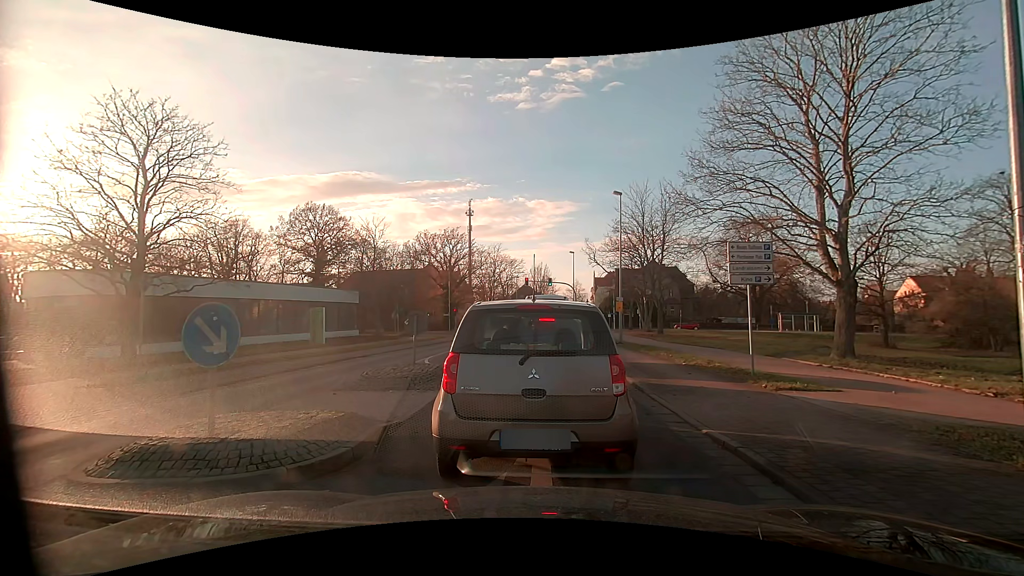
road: residential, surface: asphalt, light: Day
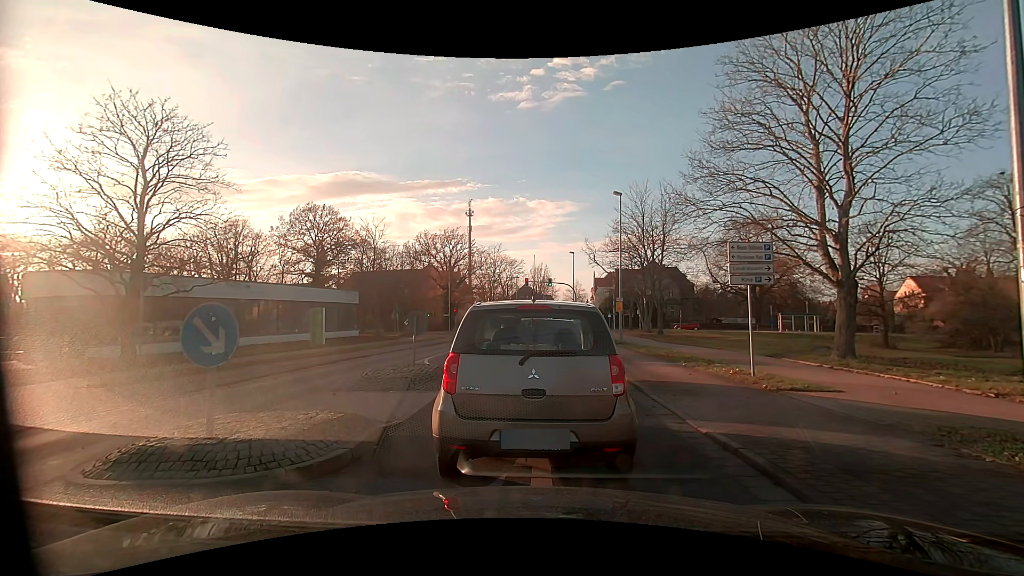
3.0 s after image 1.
(0.0, 0.0) m; 0°
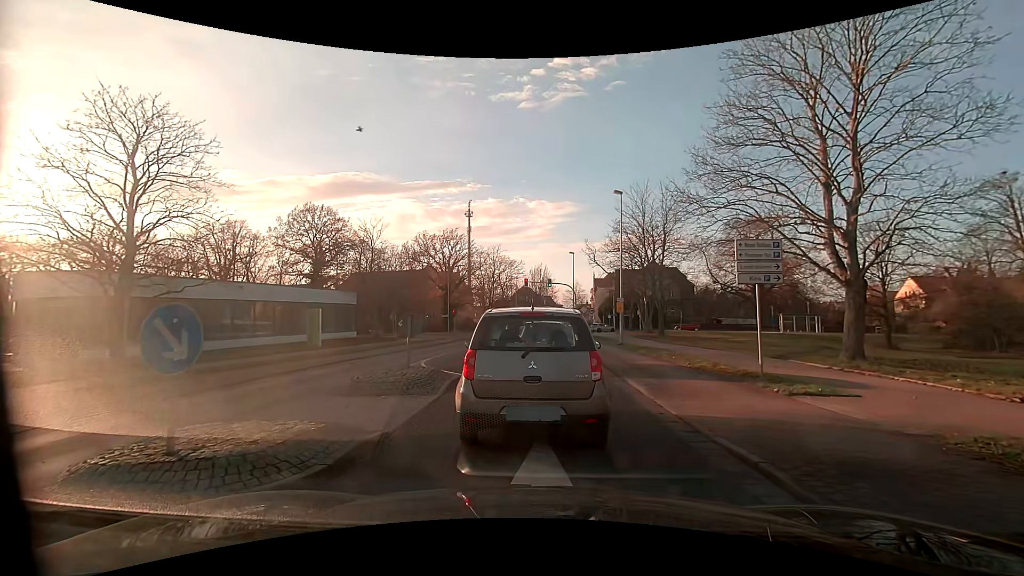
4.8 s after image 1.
(0.0, +0.5) m; 0°
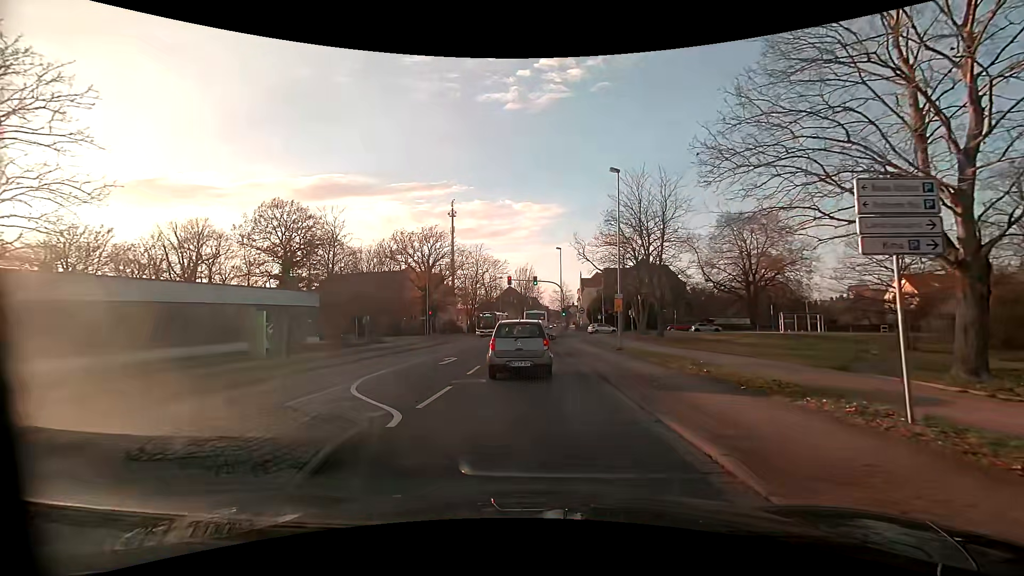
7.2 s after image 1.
(+0.1, +5.6) m; +3°
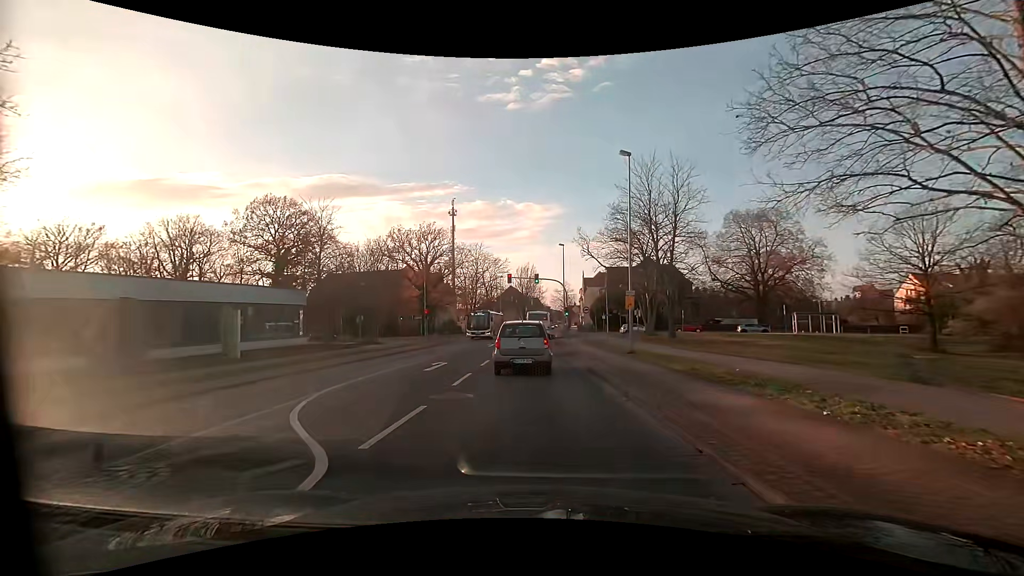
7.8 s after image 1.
(0.0, +2.9) m; -1°
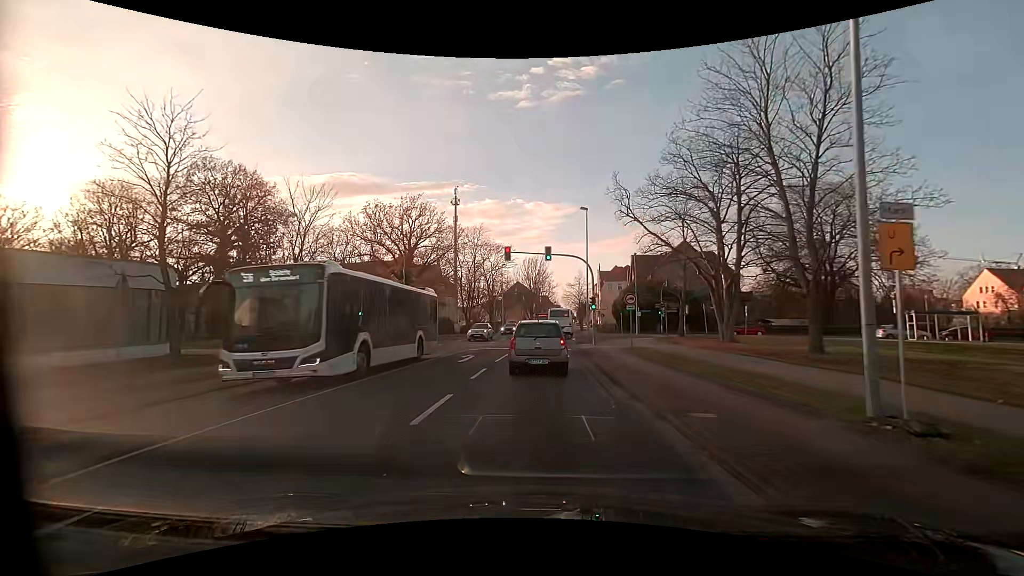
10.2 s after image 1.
(-0.1, +17.1) m; -1°
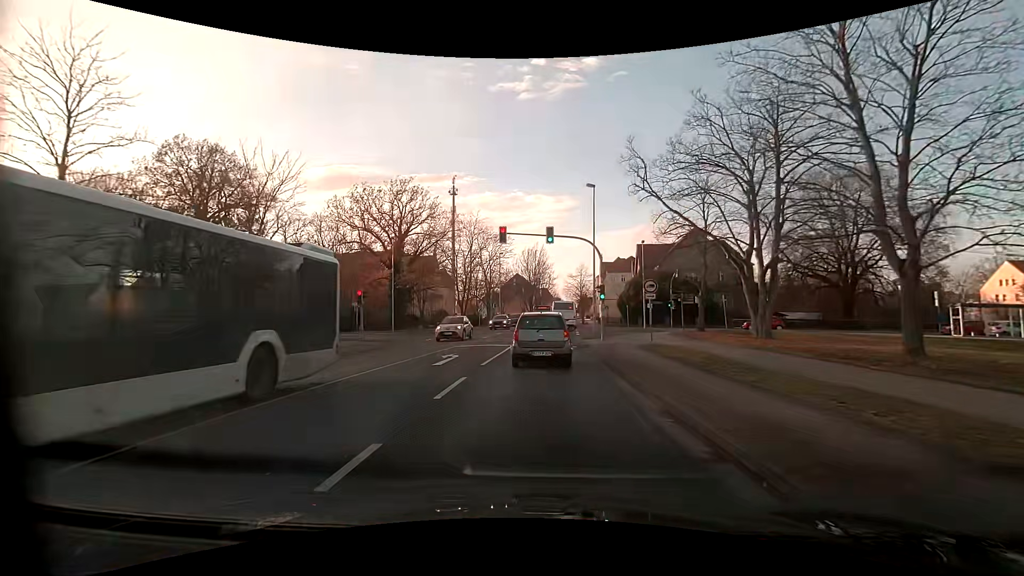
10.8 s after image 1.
(0.0, +4.5) m; 0°
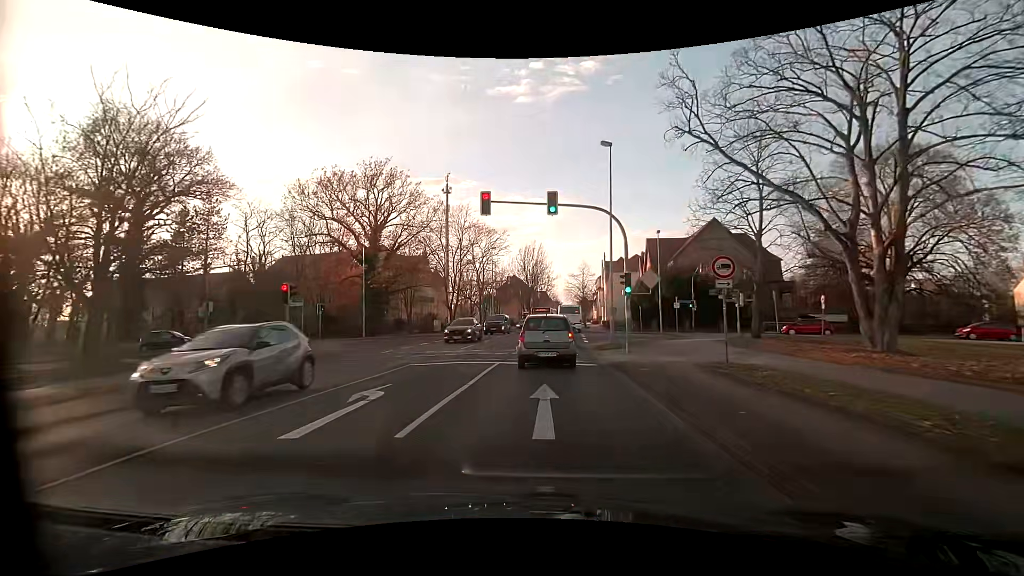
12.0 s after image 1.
(0.0, +8.5) m; +1°
(0, +10) (0, +20) (+1, +30) (+5, +39) (+14, +43) (+24, +42) (+34, +40) (+43, +38) (+53, +36) (+63, +33) m
